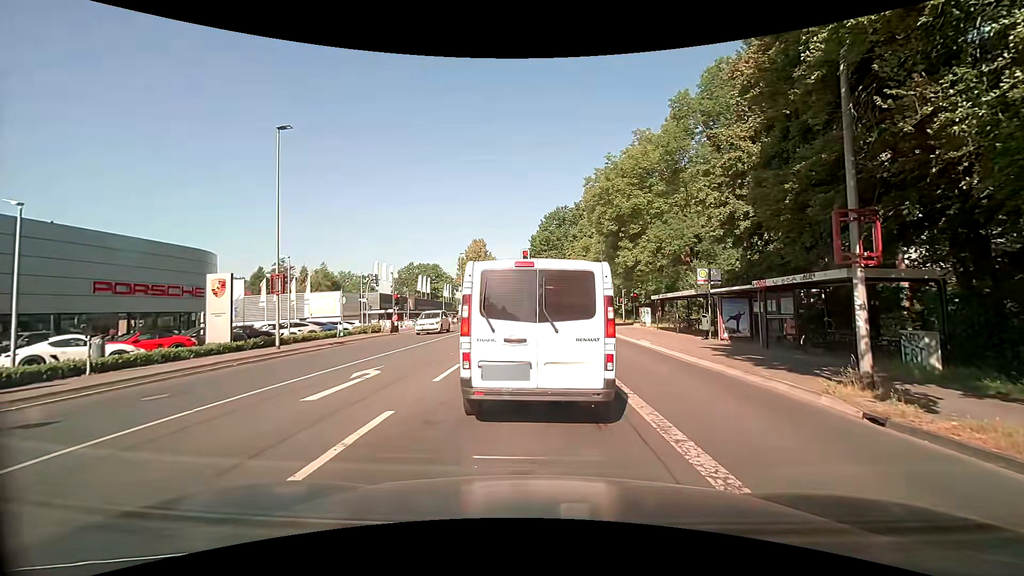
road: secondary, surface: asphalt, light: Day
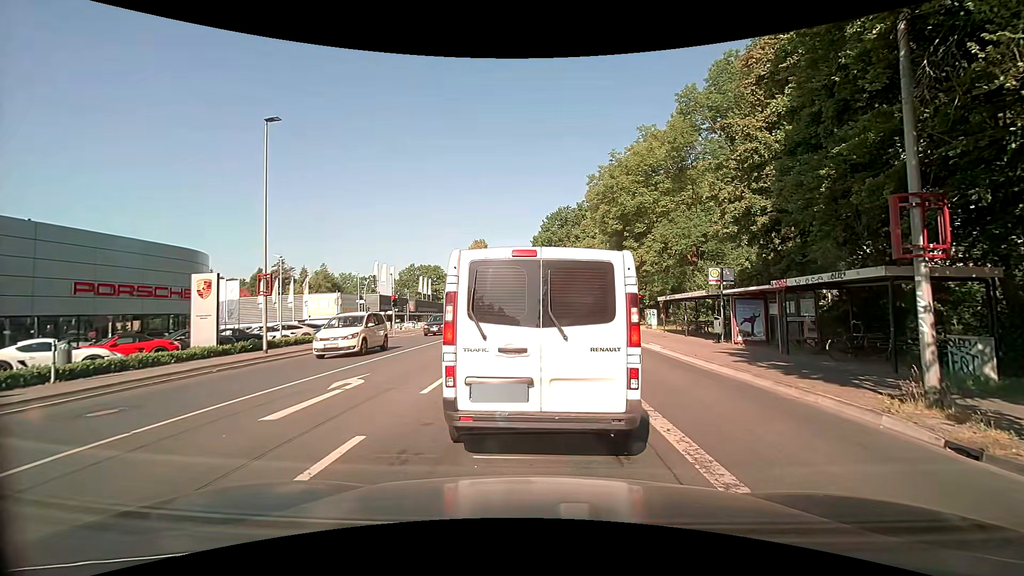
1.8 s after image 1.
(0.0, +1.2) m; +1°
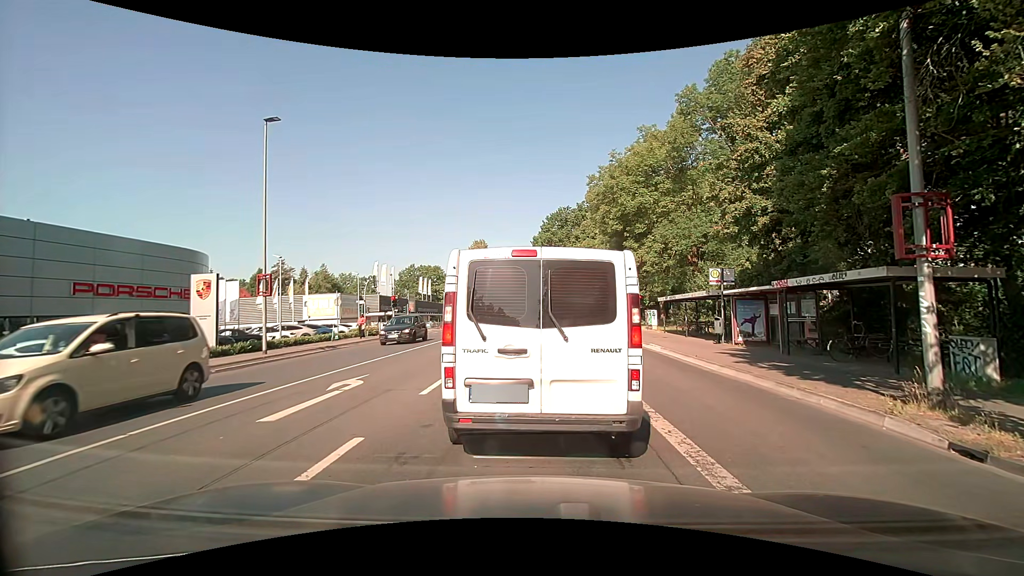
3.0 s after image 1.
(0.0, +0.1) m; 0°
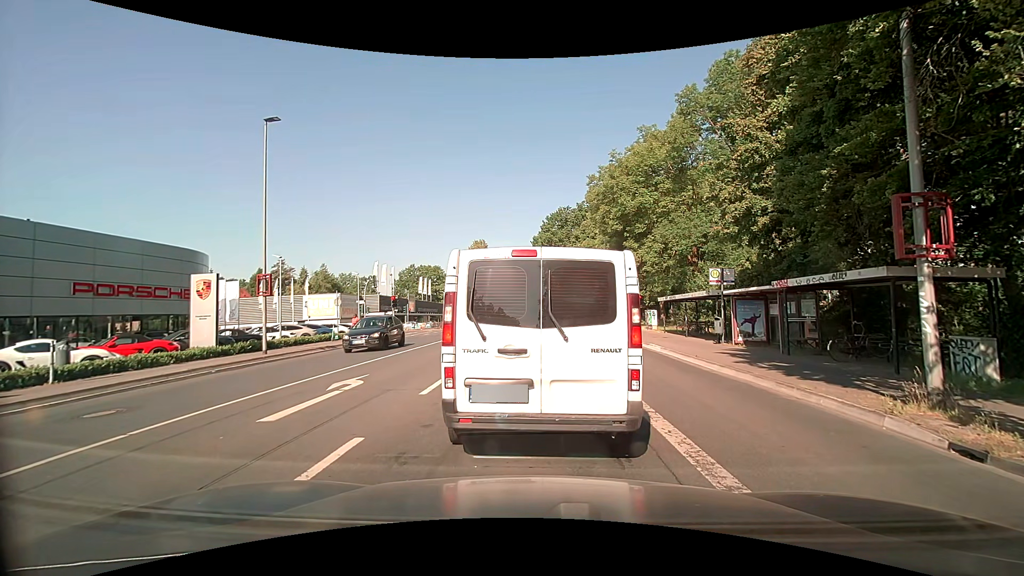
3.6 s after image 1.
(0.0, 0.0) m; 0°
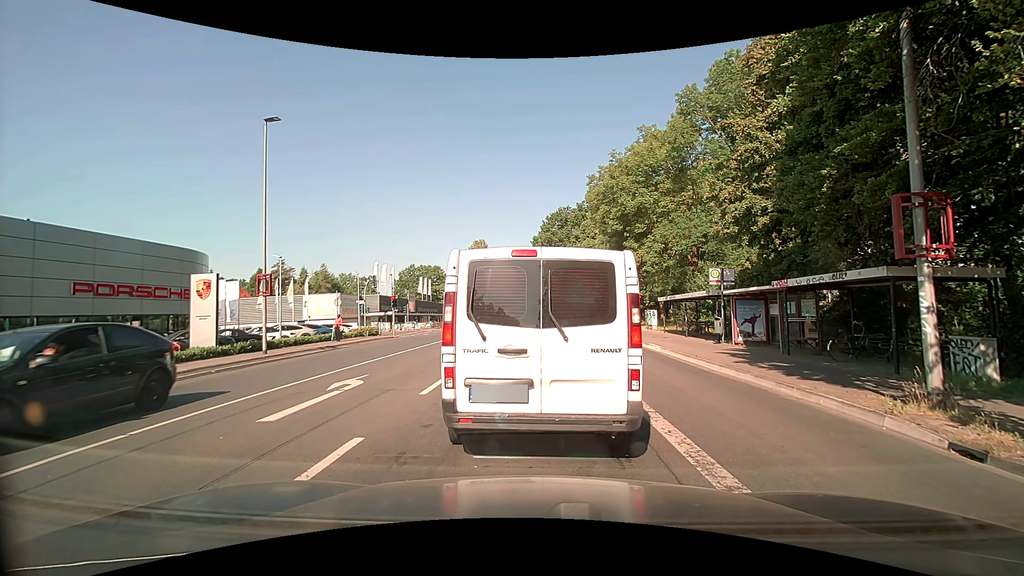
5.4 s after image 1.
(0.0, 0.0) m; 0°
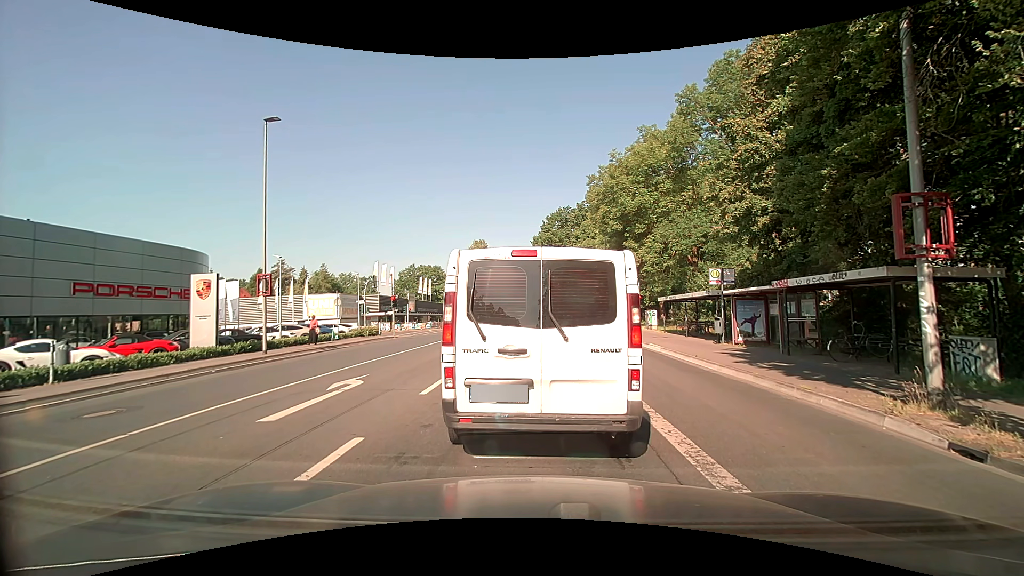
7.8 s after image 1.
(0.0, 0.0) m; 0°
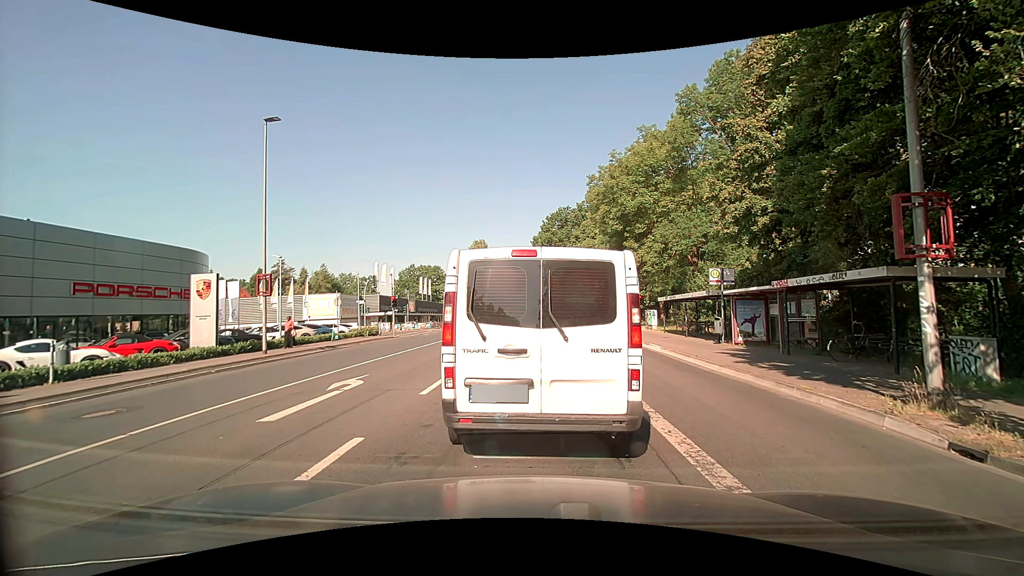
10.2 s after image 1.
(0.0, 0.0) m; 0°
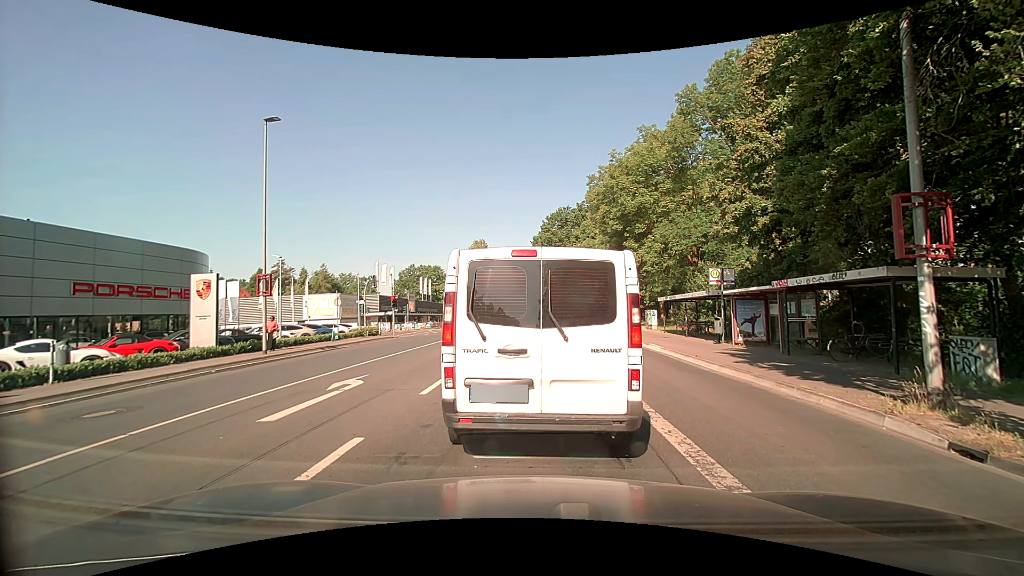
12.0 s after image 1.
(0.0, 0.0) m; 0°
(0, +10) (-1, +20) (-1, +30) (-1, +40) (-1, +50) (-1, +60) (-1, +70) (-1, +80) (-1, +90) (-2, +100) m
